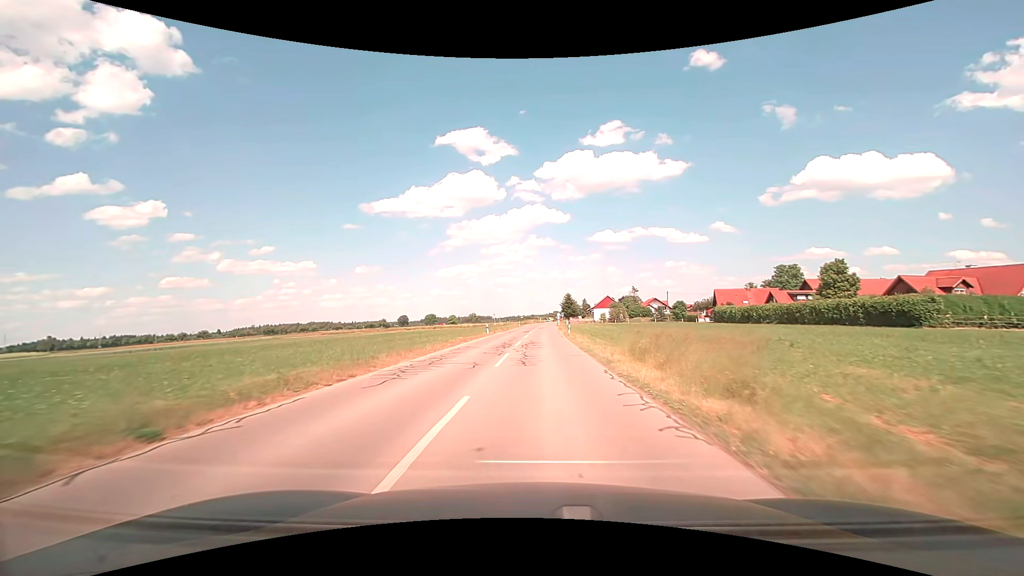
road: tertiary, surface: asphalt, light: Day
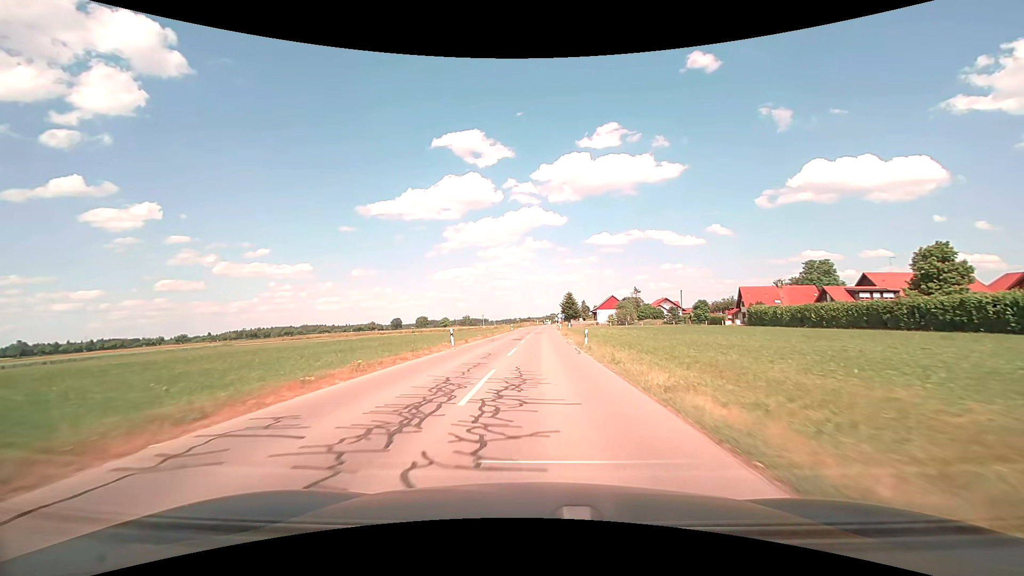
(+0.1, +19.0) m; 0°
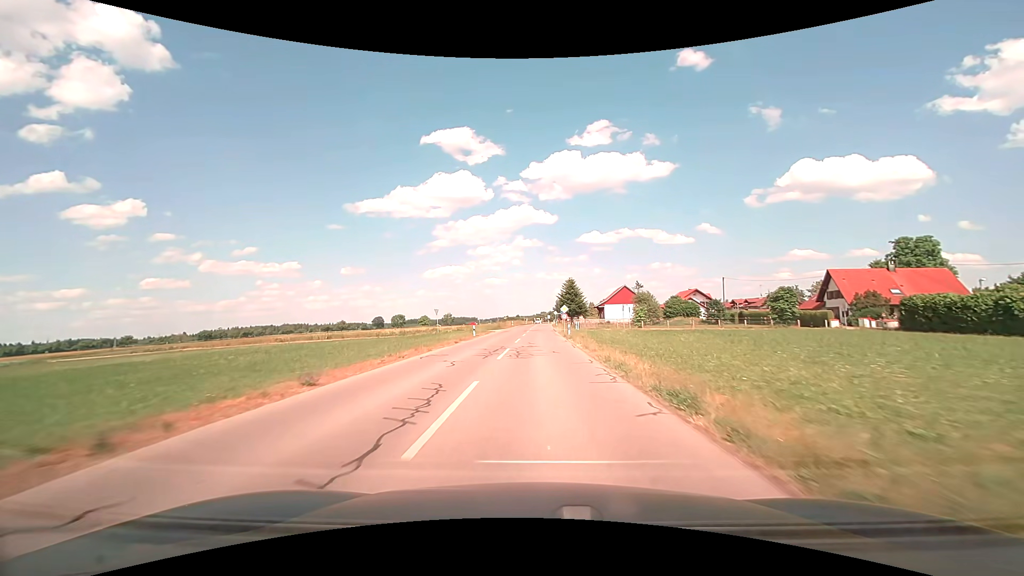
(+0.3, +39.1) m; +1°
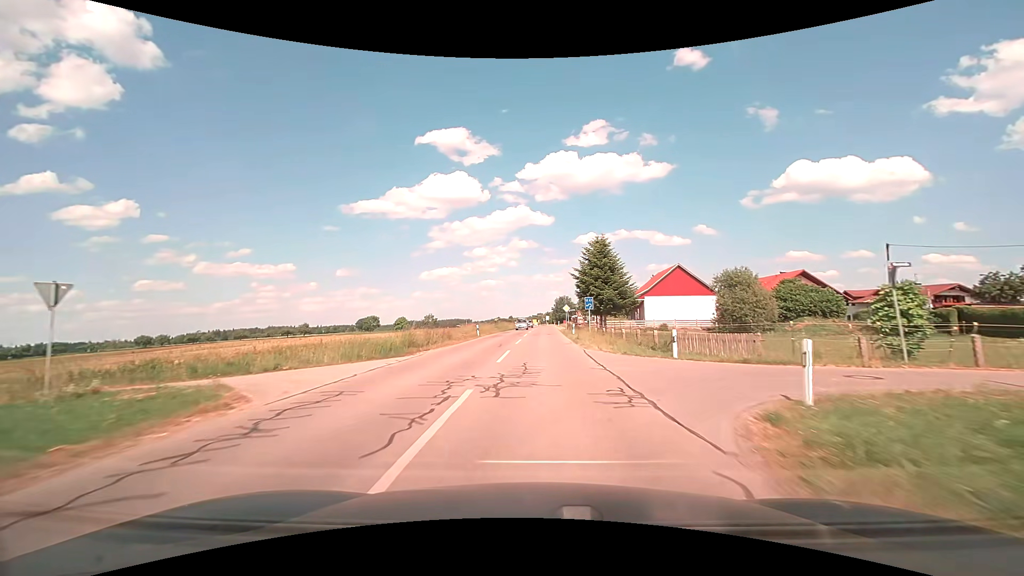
(+0.3, +49.2) m; 0°
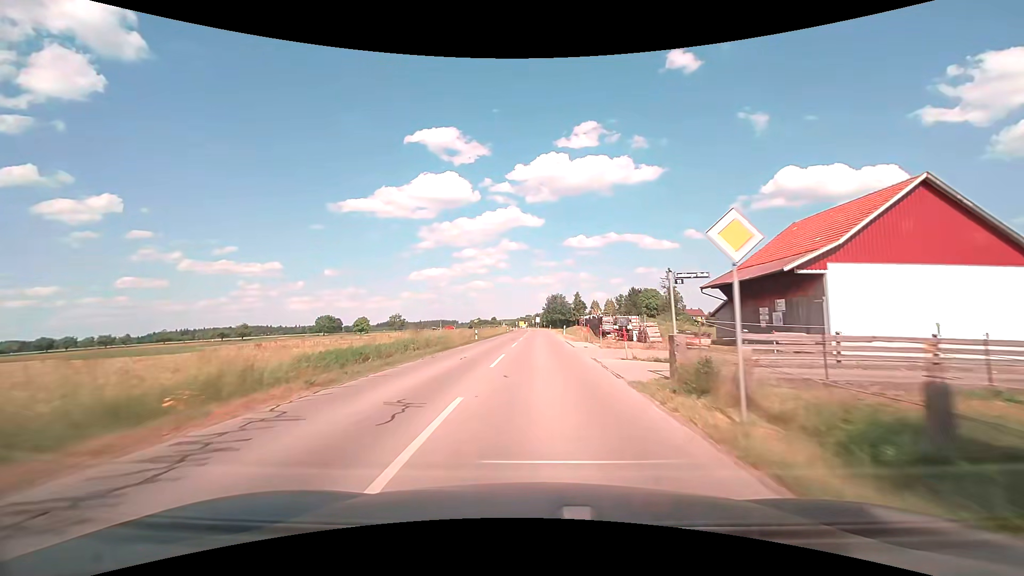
(+0.5, +48.5) m; +1°
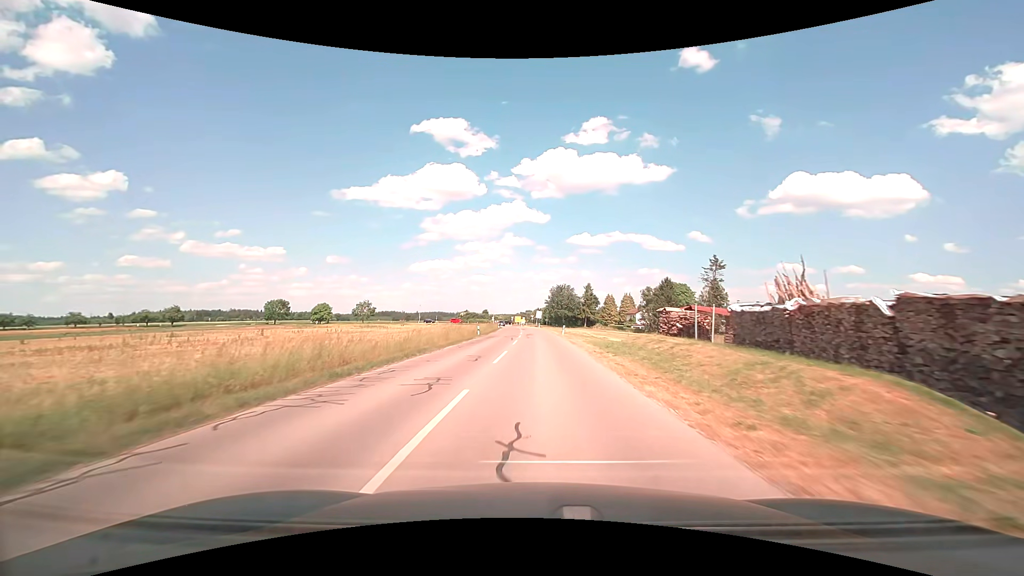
(+0.4, +47.1) m; 0°
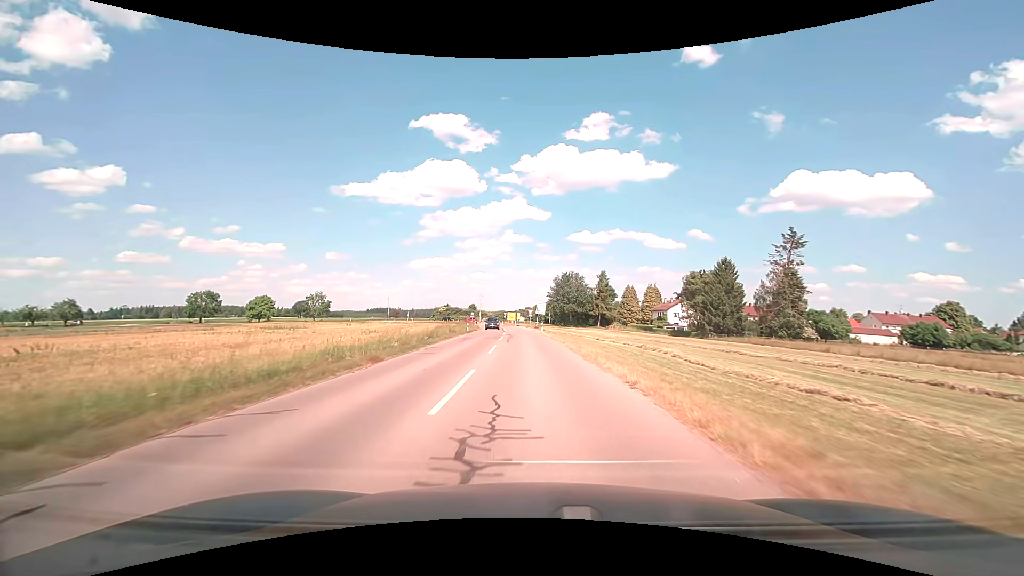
(+0.1, +44.3) m; 0°
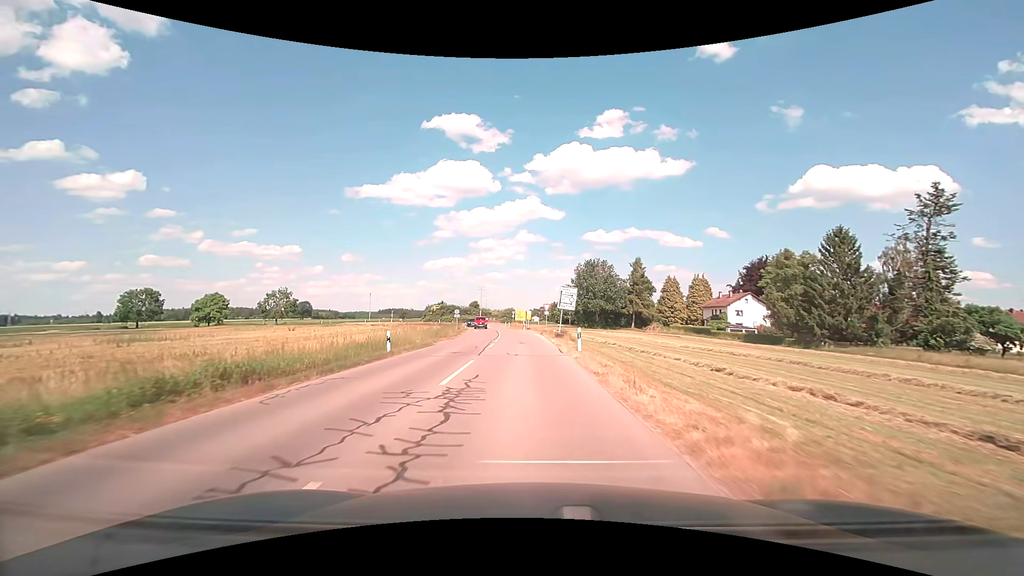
(-0.4, +32.5) m; -2°
(0, +10) (0, +20) (-1, +30) (-1, +40) (-2, +50) (-3, +60) (-4, +70) (-5, +80) (-7, +90) (-8, +100) m
